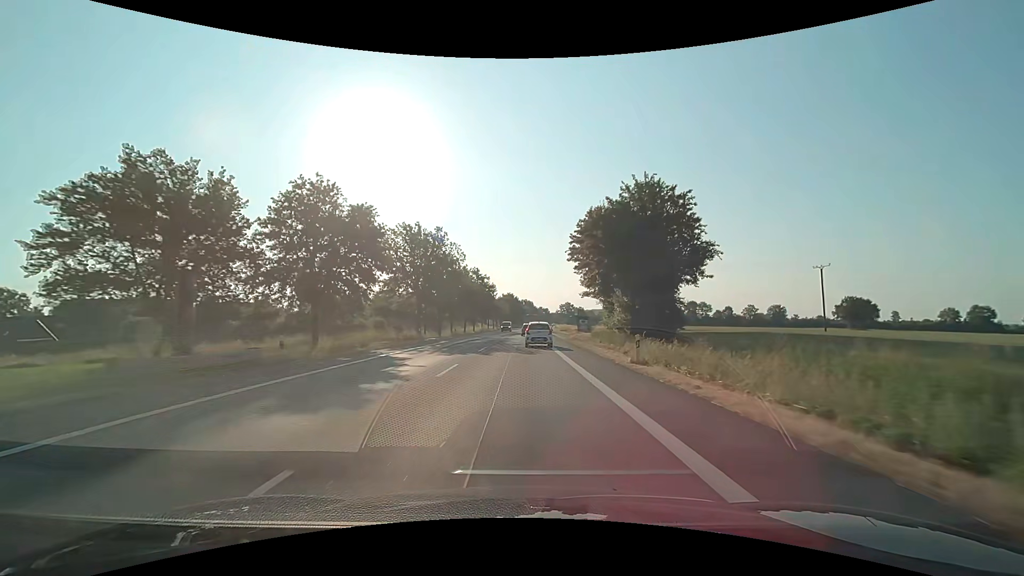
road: primary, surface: asphalt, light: Day
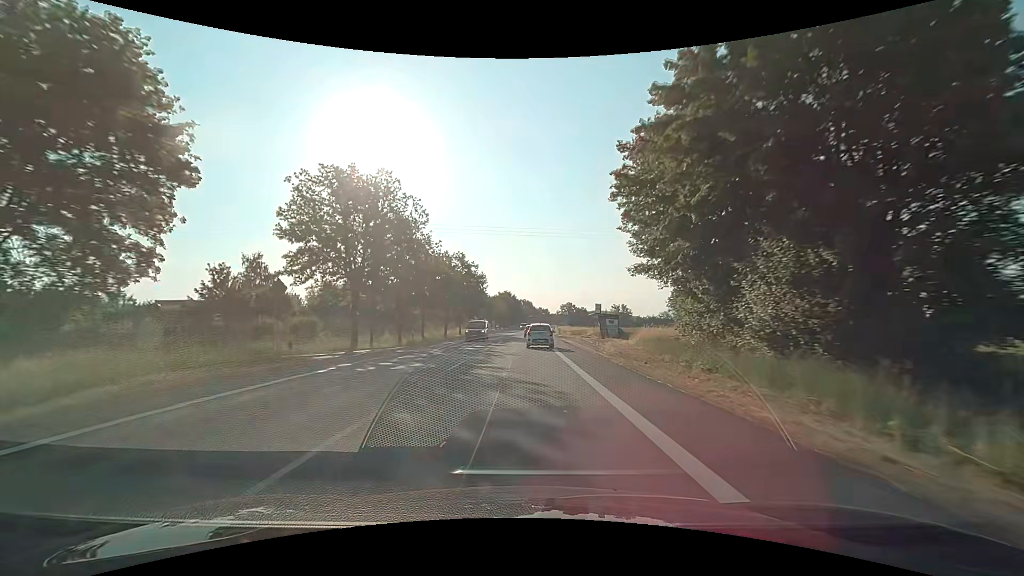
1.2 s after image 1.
(0.0, +21.9) m; 0°
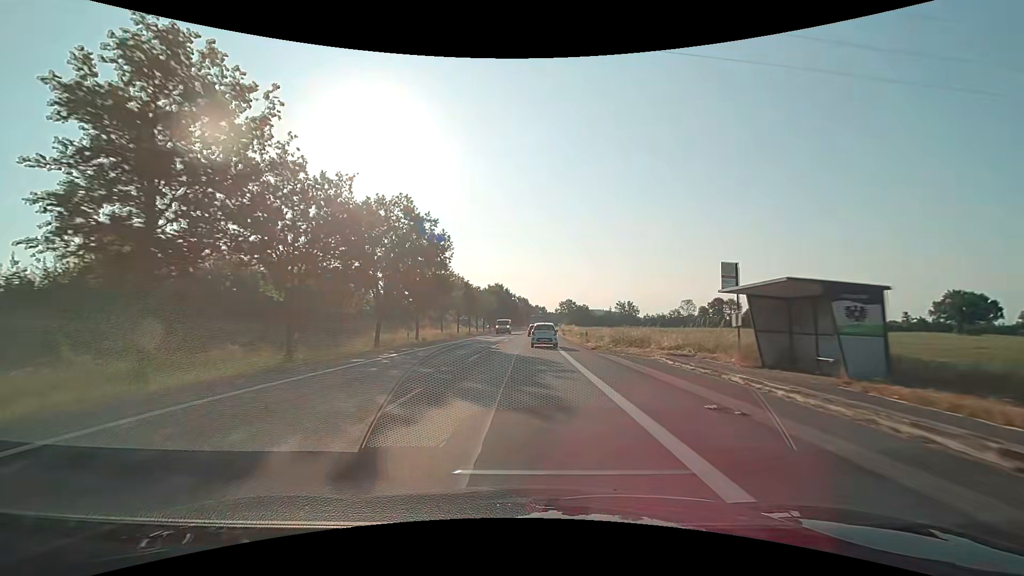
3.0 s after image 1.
(+0.2, +32.4) m; 0°
(0, +10) (0, +20) (0, +30) (+1, +40) (+1, +50) (+1, +60) (+2, +70) (+2, +80) (+2, +90) (+3, +100) m
